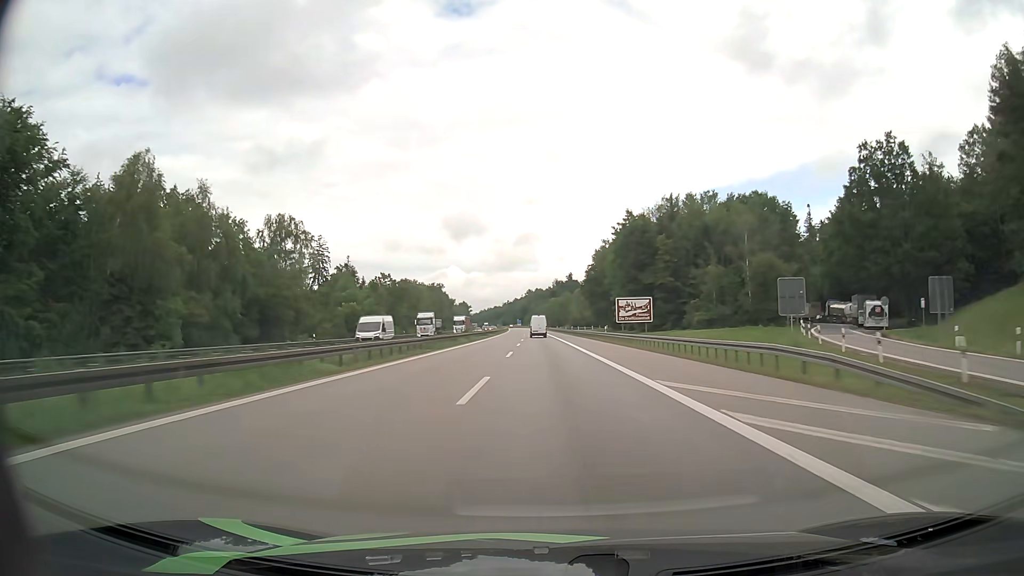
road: motorway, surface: asphalt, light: Day
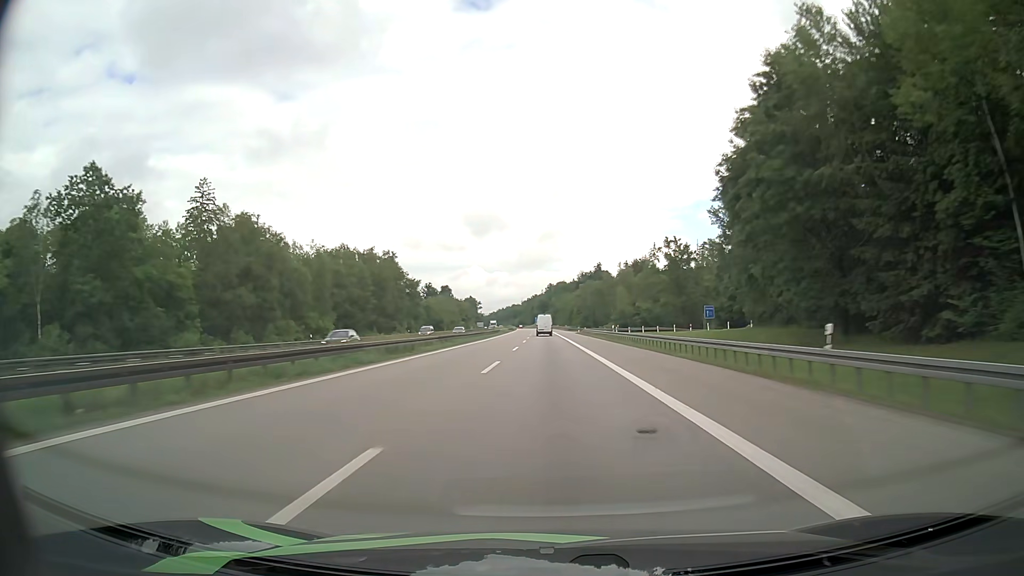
(-1.8, +100.4) m; -2°
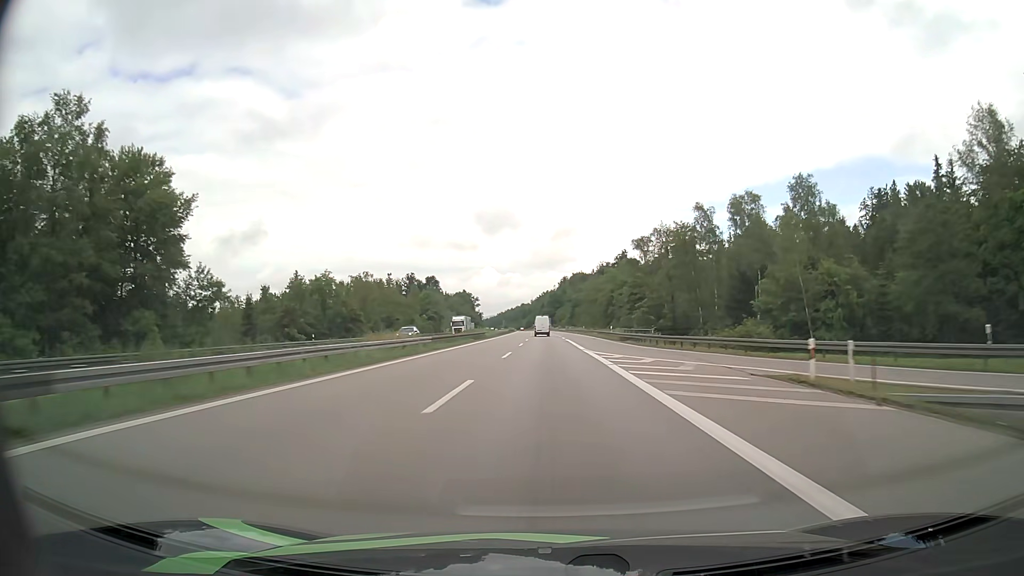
(-0.9, +98.6) m; -1°
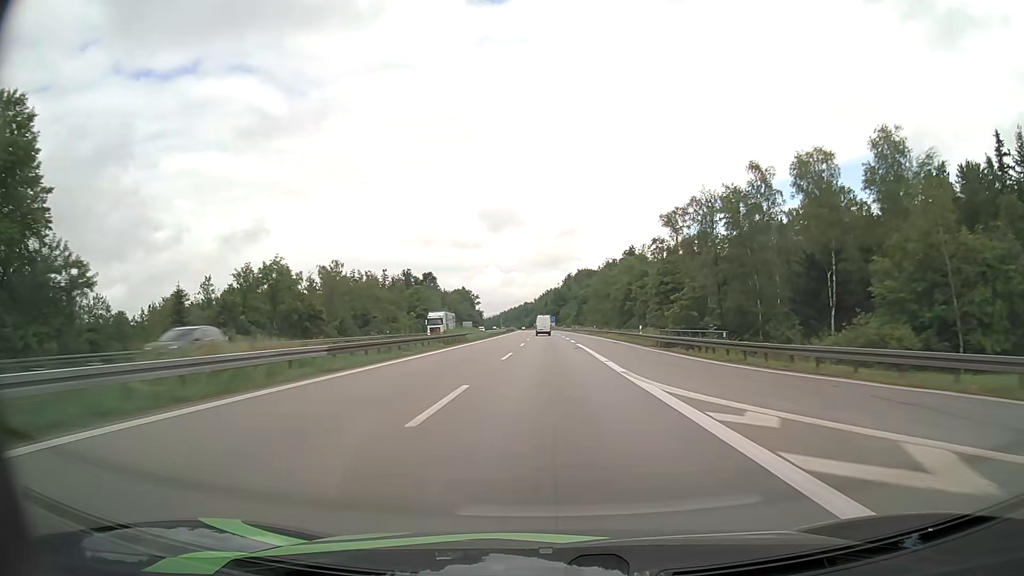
(0.0, +19.5) m; 0°
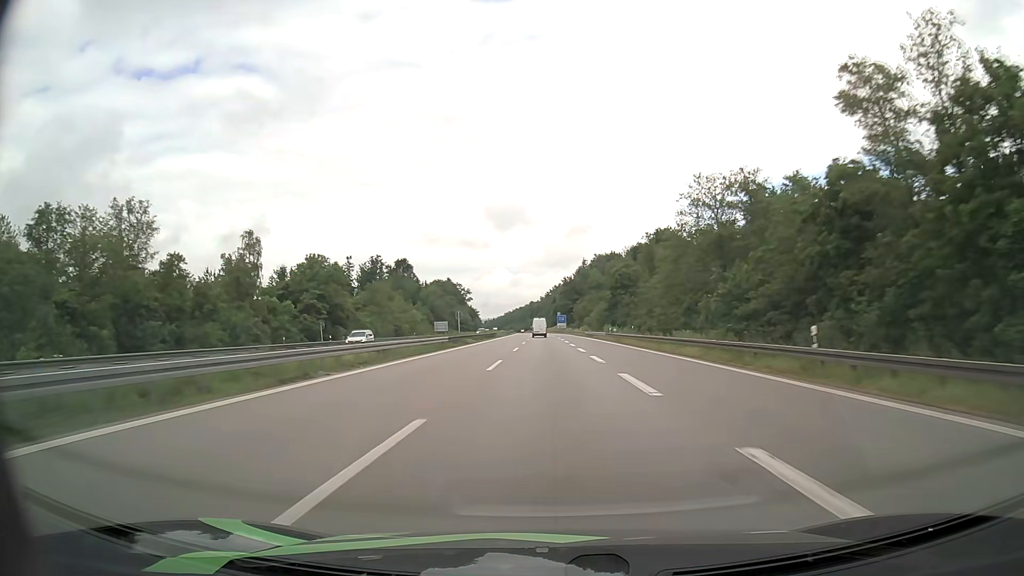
(-0.4, +77.3) m; -1°
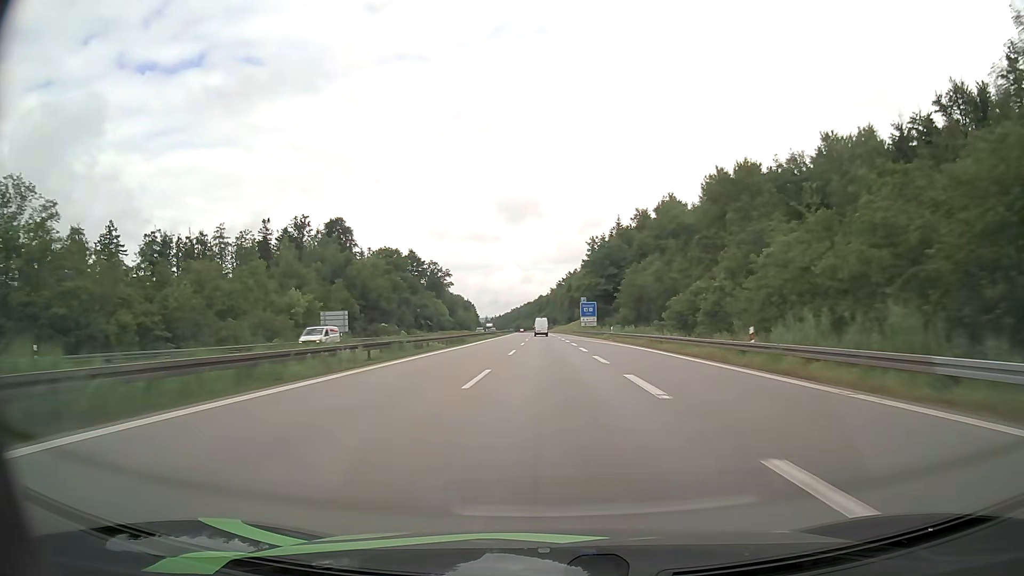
(-1.2, +96.7) m; -1°
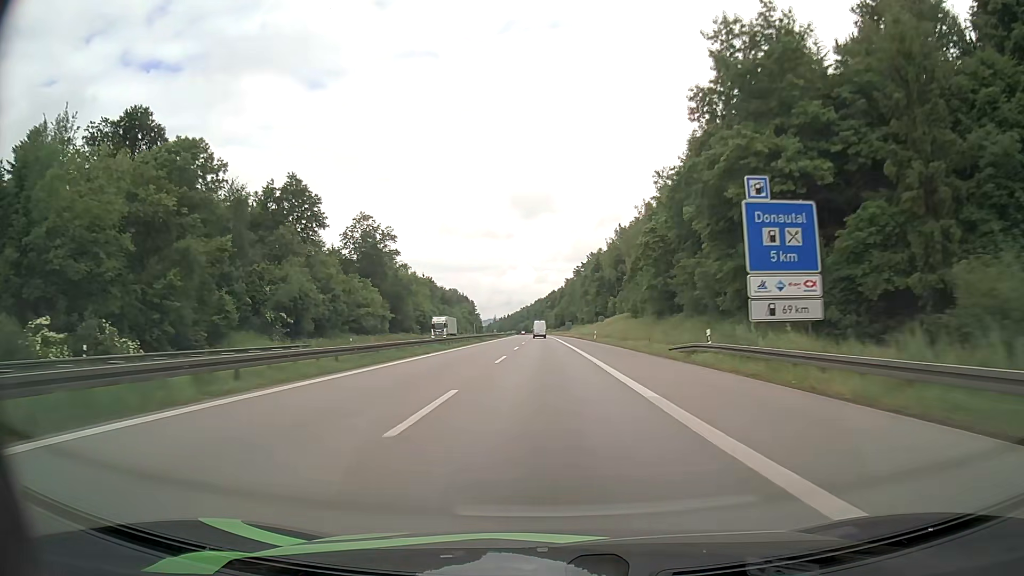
(-0.8, +96.2) m; -1°
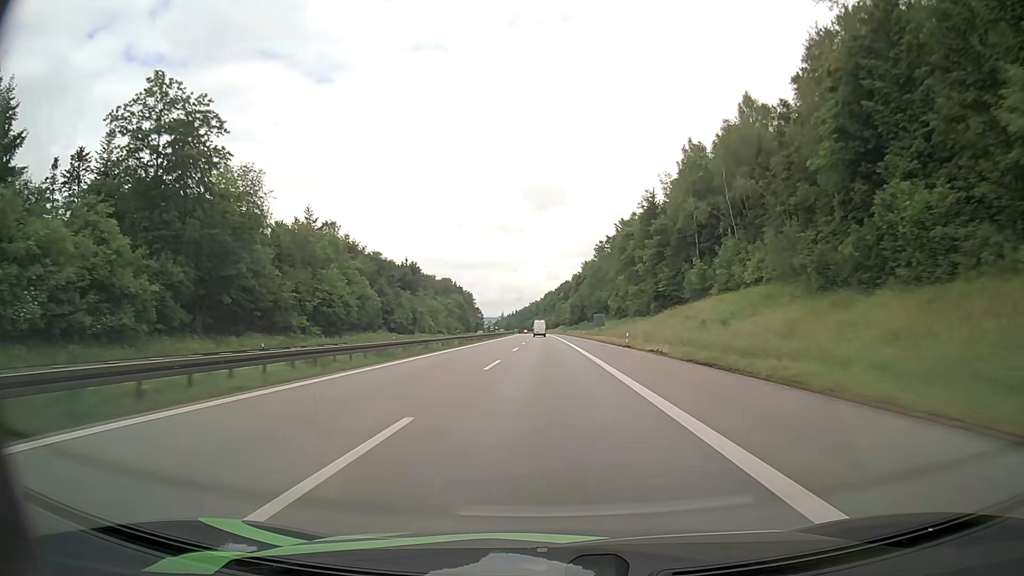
(-0.6, +76.6) m; -1°
(0, +10) (0, +20) (0, +30) (0, +40) (0, +50) (0, +60) (0, +70) (-1, +80) (-1, +90) (-1, +100) m
